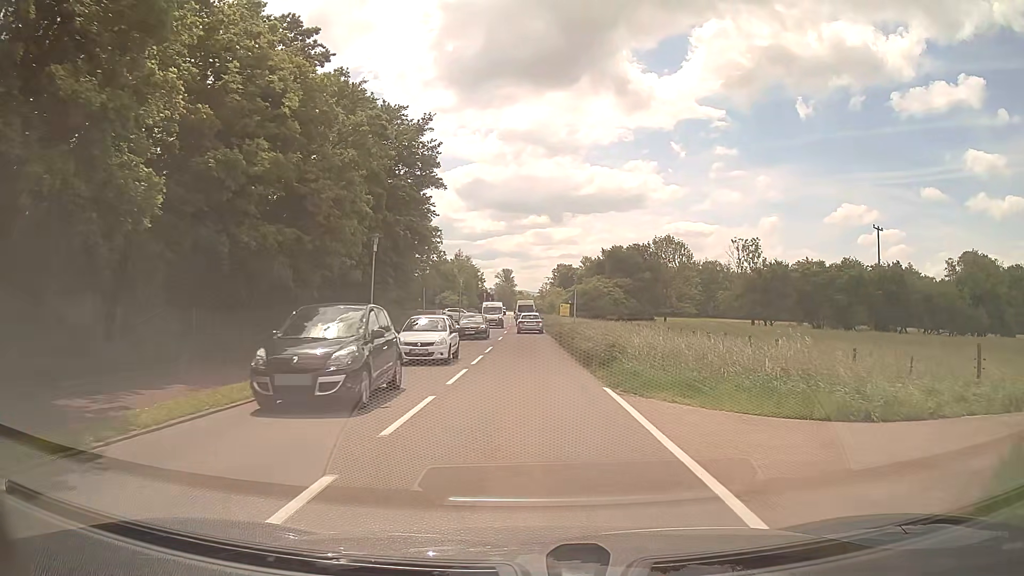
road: secondary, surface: asphalt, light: Day
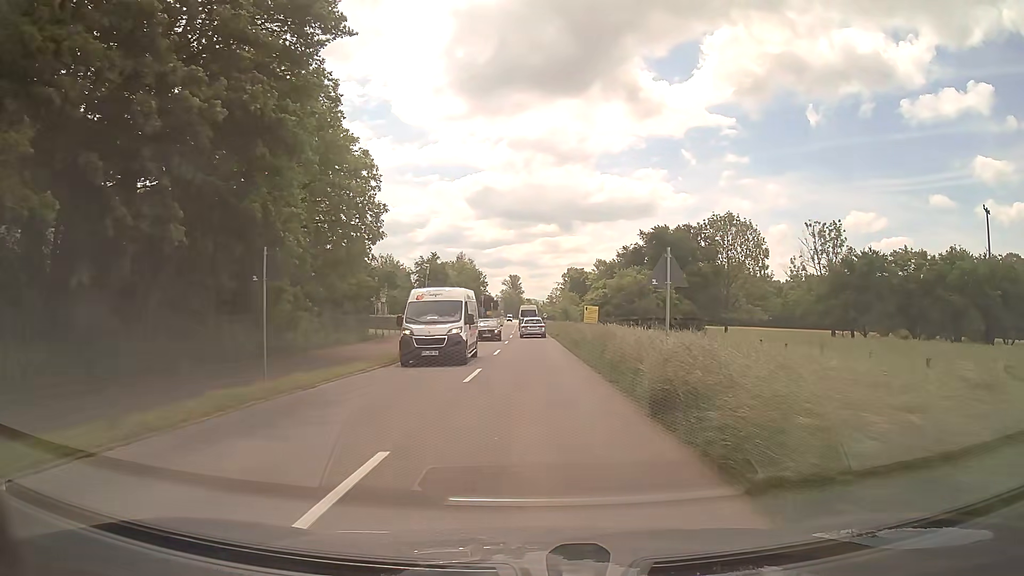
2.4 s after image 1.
(-0.2, +23.1) m; -1°
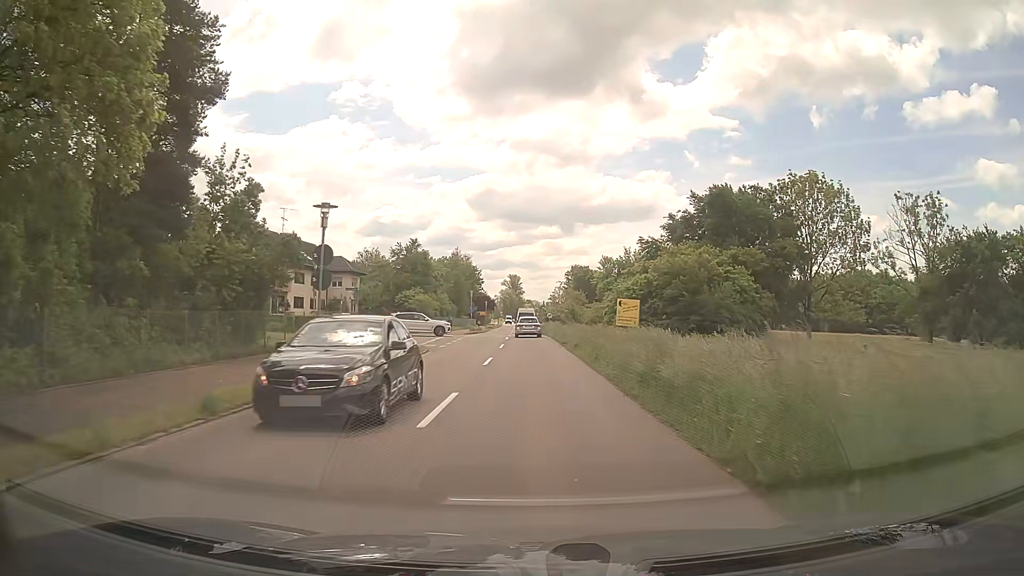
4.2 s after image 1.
(0.0, +18.3) m; -1°
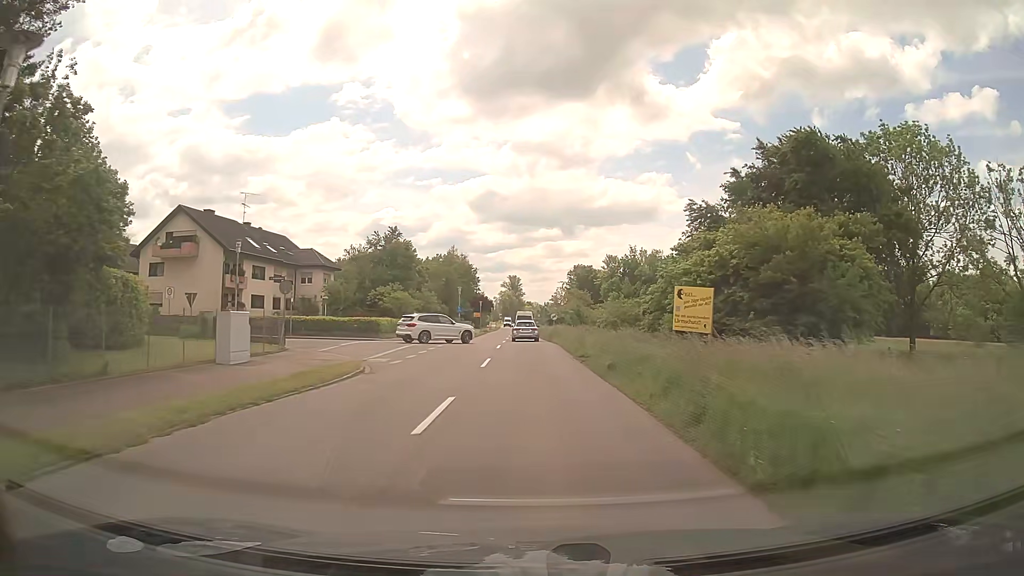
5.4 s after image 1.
(+0.1, +12.5) m; 0°
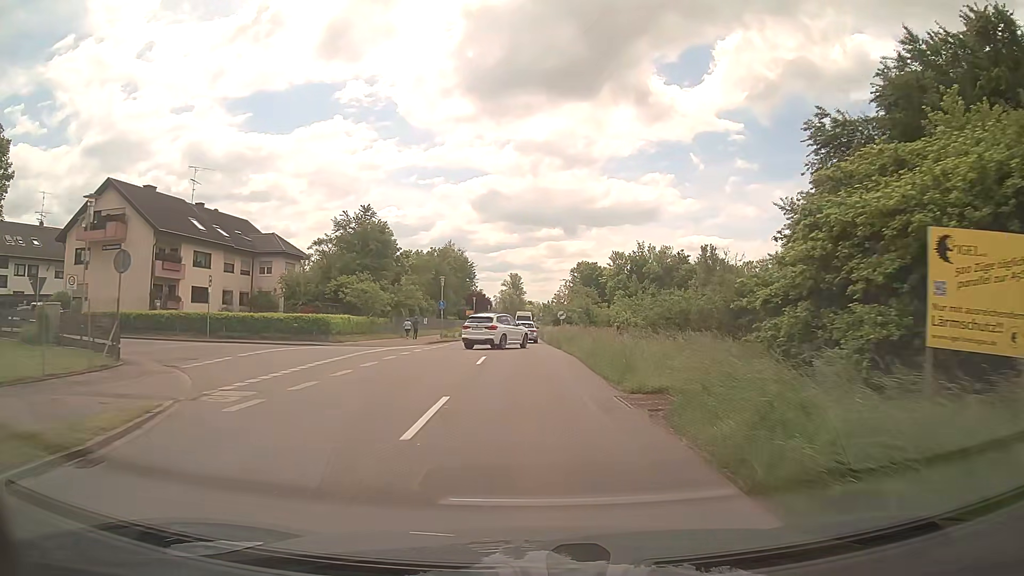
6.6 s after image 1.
(0.0, +12.7) m; 0°
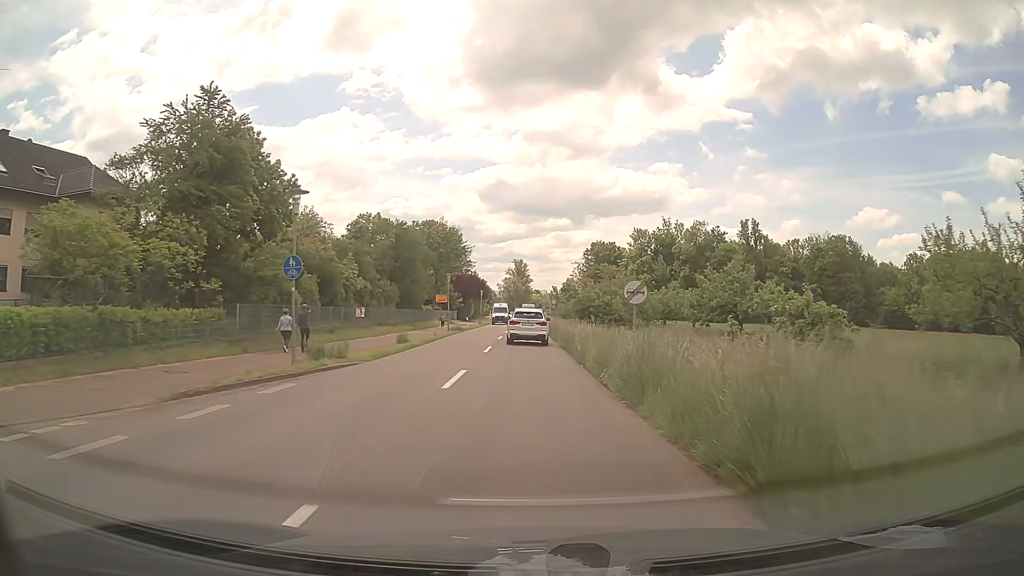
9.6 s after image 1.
(-0.1, +31.0) m; -1°
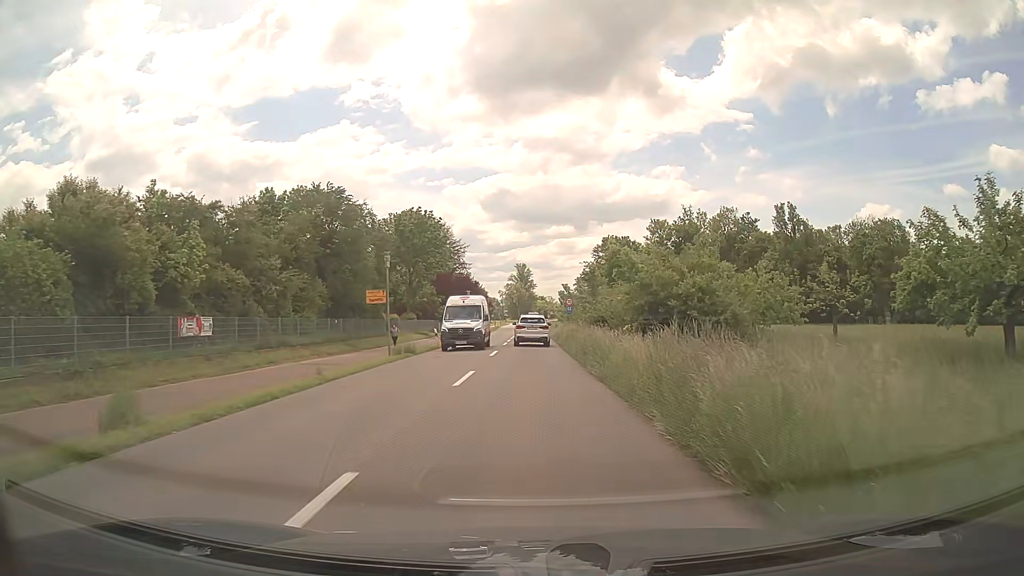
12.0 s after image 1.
(0.0, +22.9) m; 0°
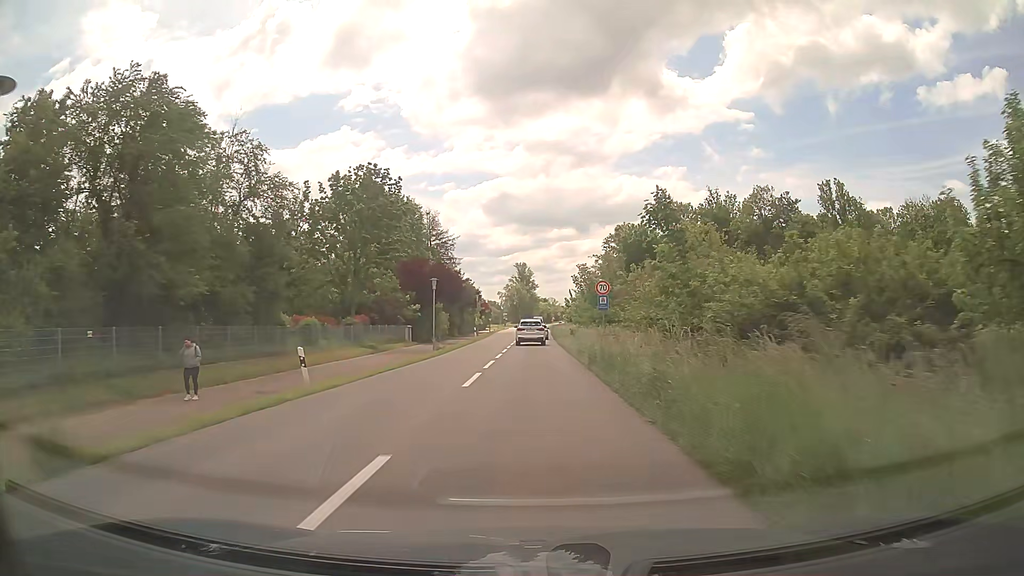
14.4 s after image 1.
(-0.1, +23.1) m; 0°
(0, +10) (0, +20) (0, +30) (0, +40) (0, +50) (0, +60) (0, +70) (0, +80) (+1, +90) (+1, +100) m
